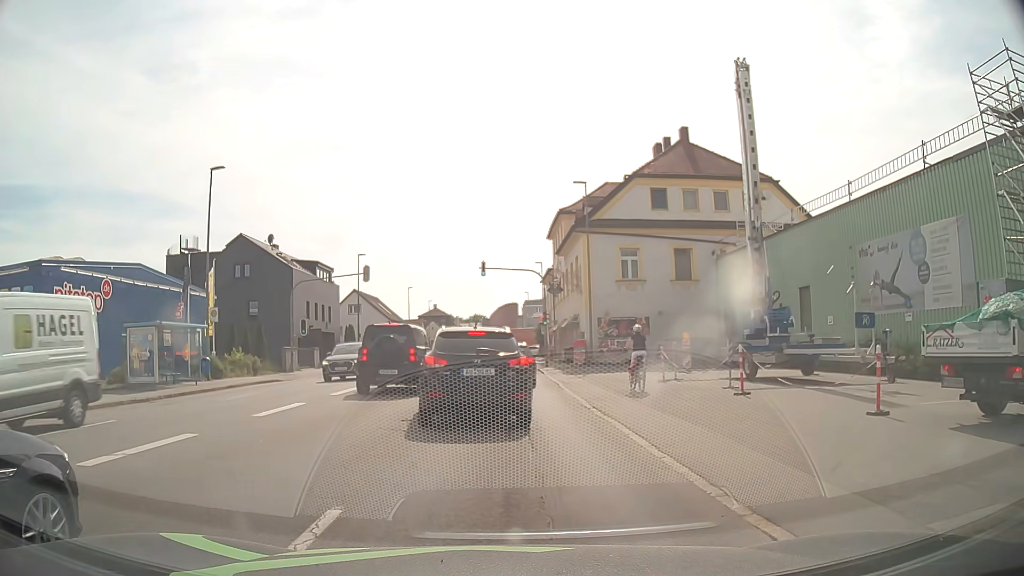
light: Day
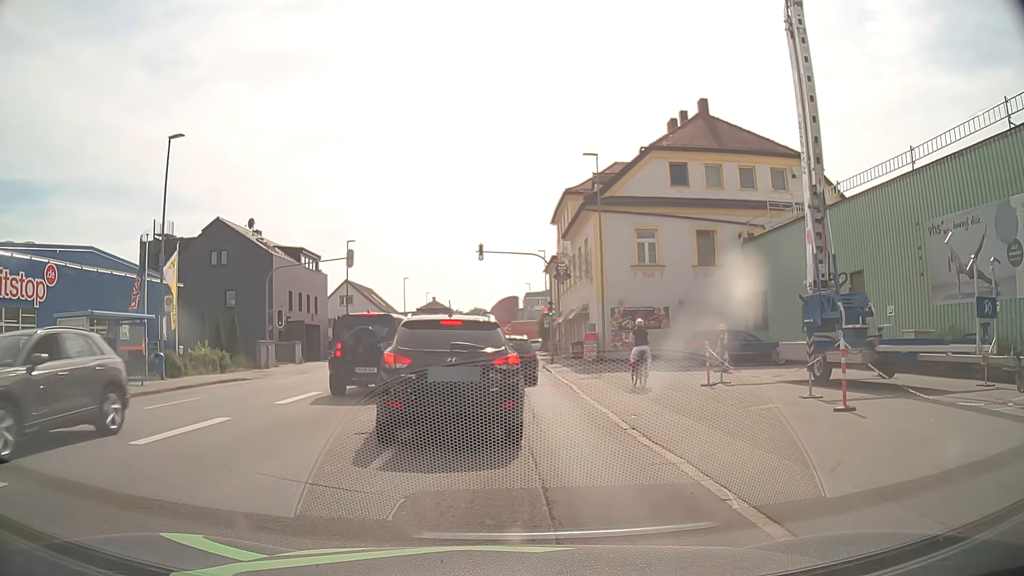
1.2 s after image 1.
(+0.1, +4.6) m; +1°
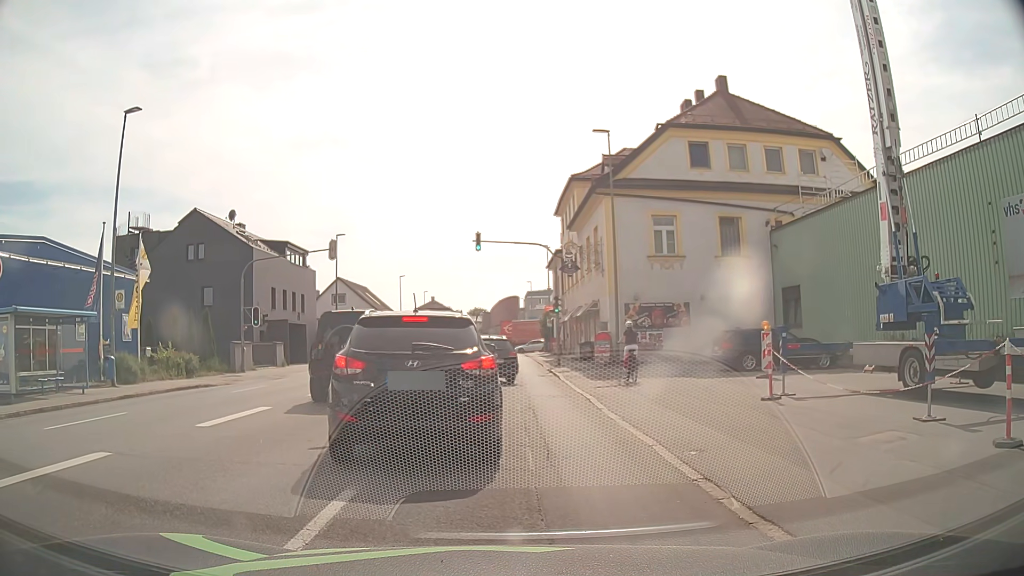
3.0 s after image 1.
(0.0, +3.7) m; 0°
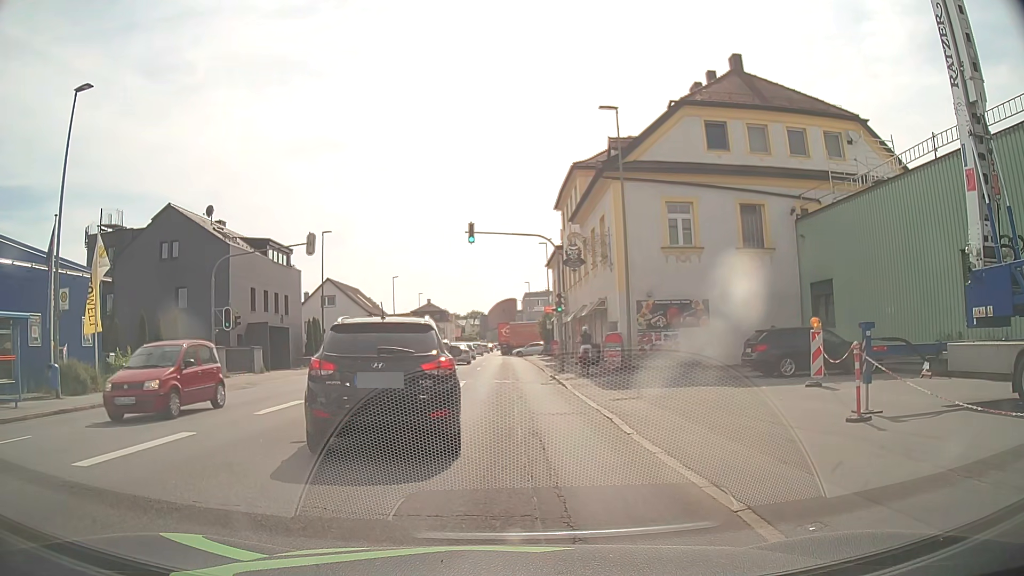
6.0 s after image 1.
(0.0, +3.4) m; 0°
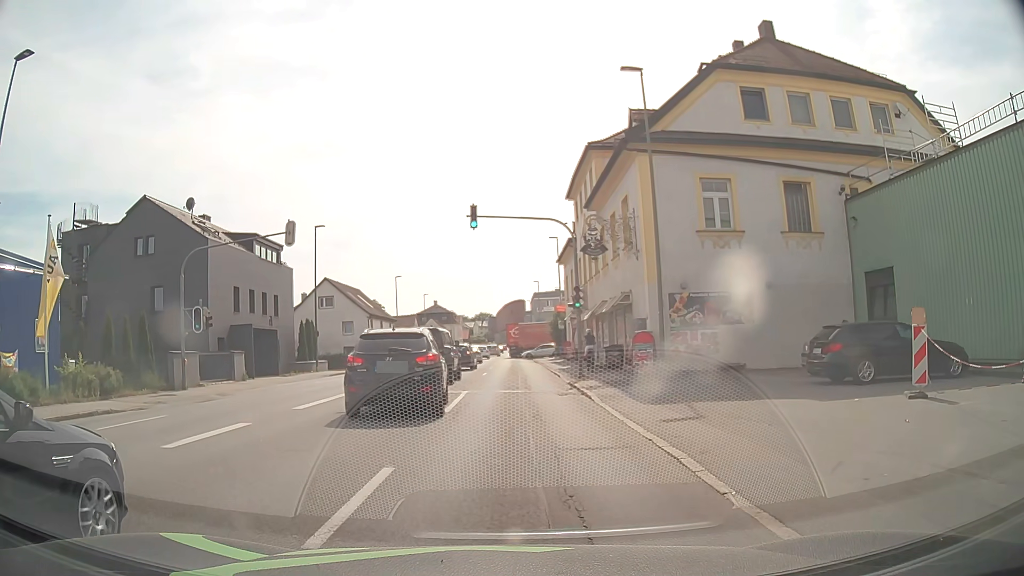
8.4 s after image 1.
(+0.1, +4.2) m; +1°
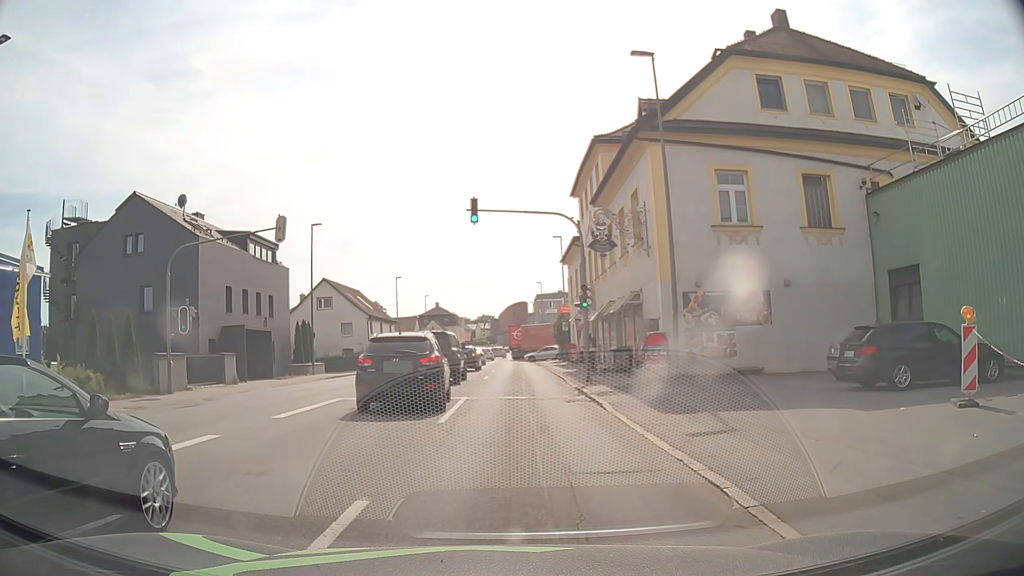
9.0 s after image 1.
(0.0, +1.6) m; 0°
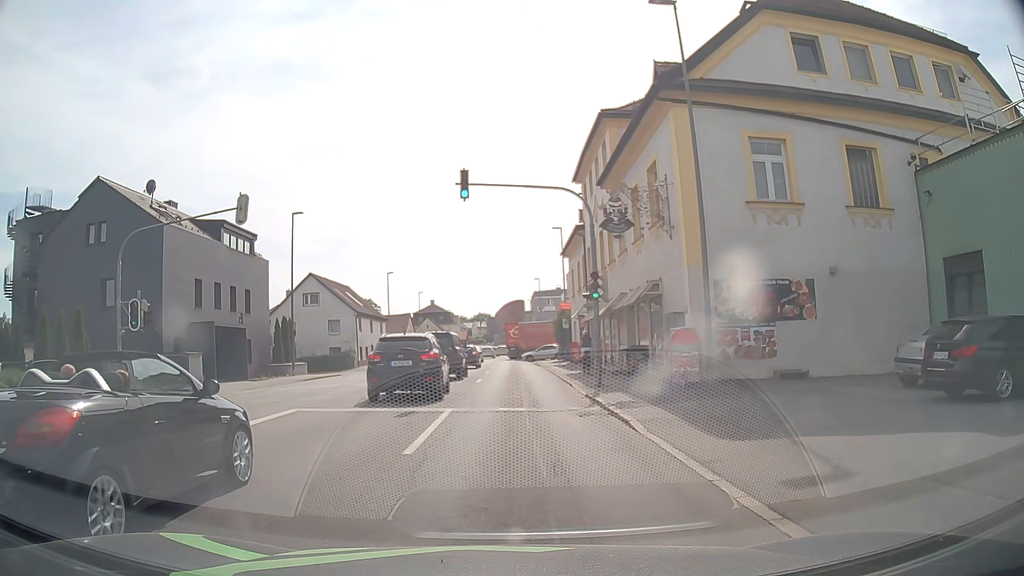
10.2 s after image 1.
(0.0, +3.7) m; 0°
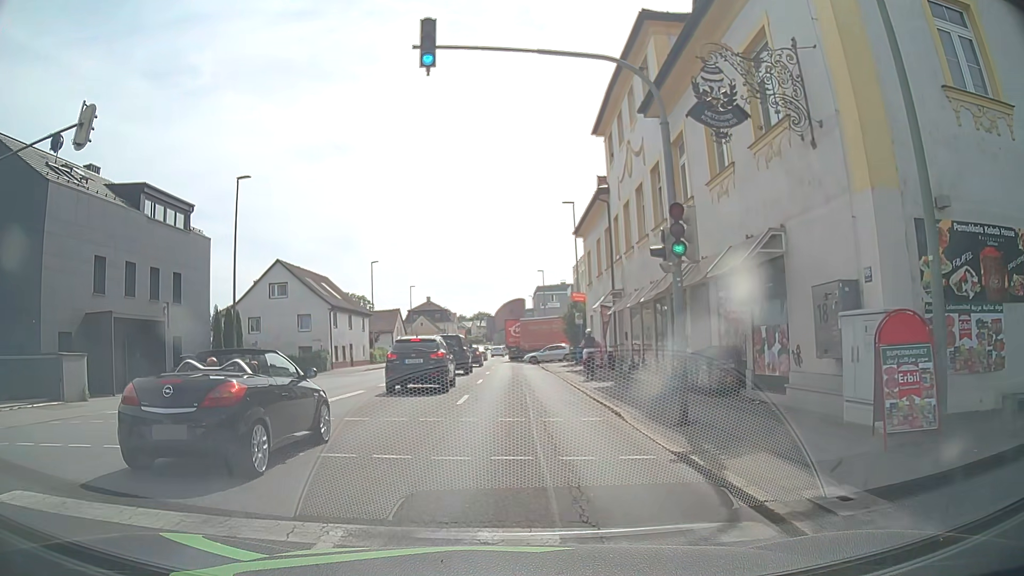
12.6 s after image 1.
(+0.1, +9.6) m; 0°
(0, +10) (0, +20) (0, +30) (-1, +40) (-2, +50) (-3, +60) (-3, +70) (-2, +80) (-1, +90) (0, +100) m
